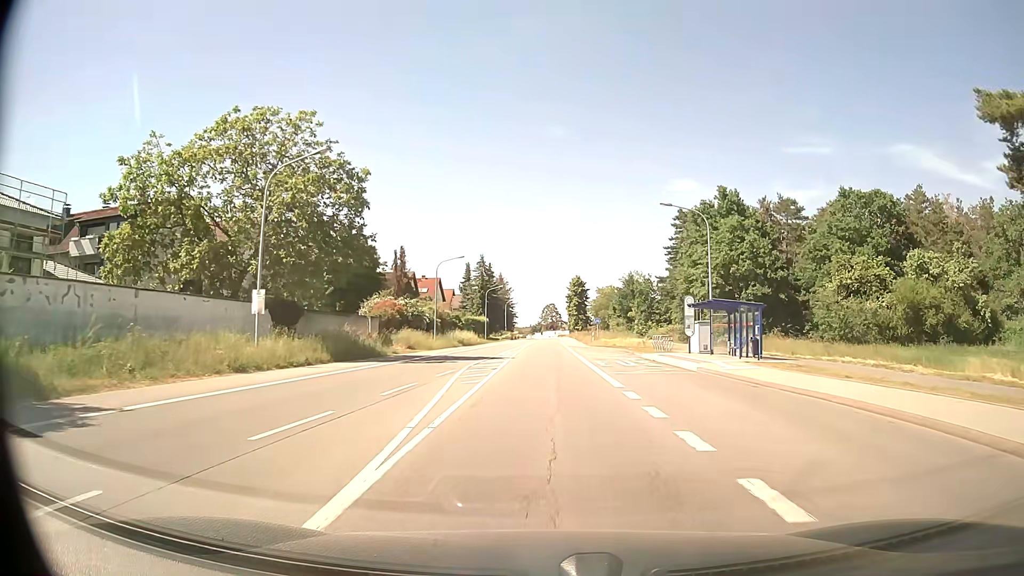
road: primary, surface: asphalt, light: Day
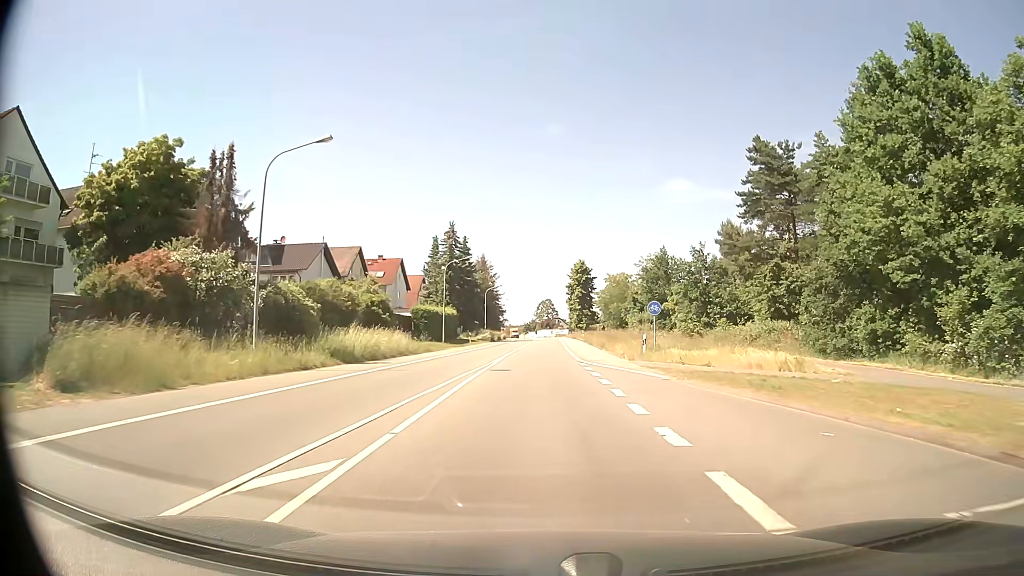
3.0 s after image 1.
(+0.4, +36.2) m; +1°
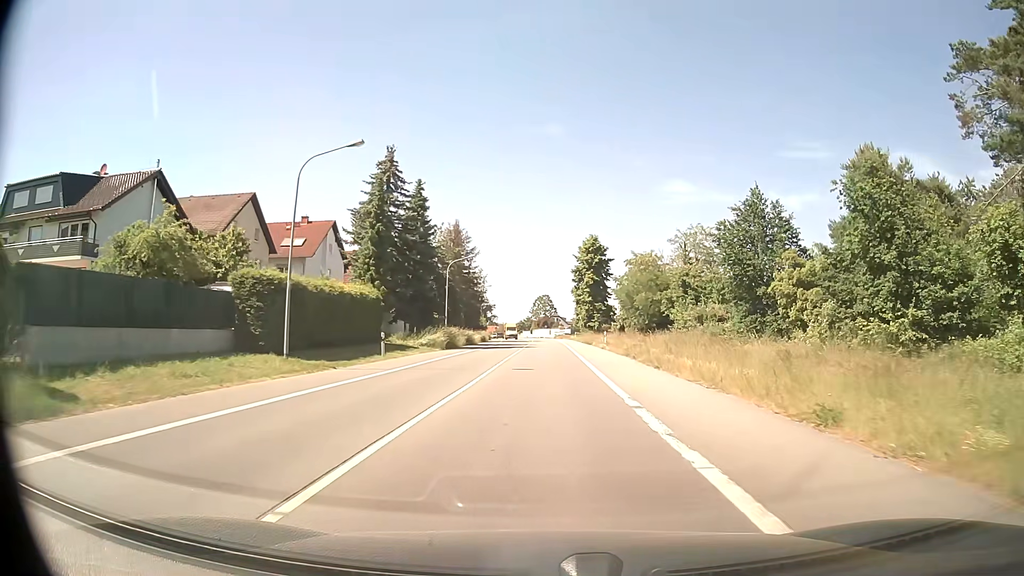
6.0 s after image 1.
(0.0, +36.8) m; 0°
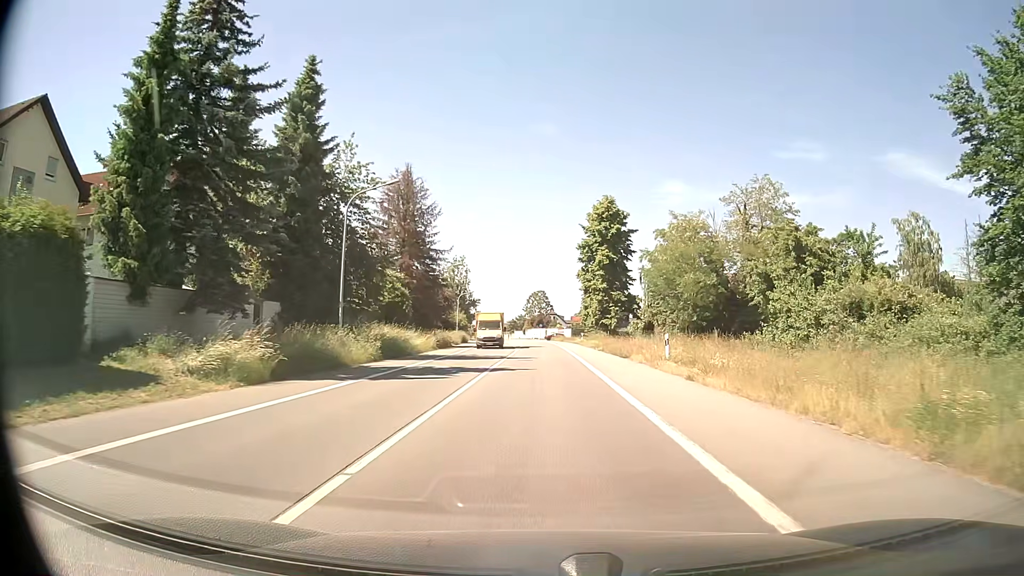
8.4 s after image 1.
(+0.2, +30.1) m; +1°
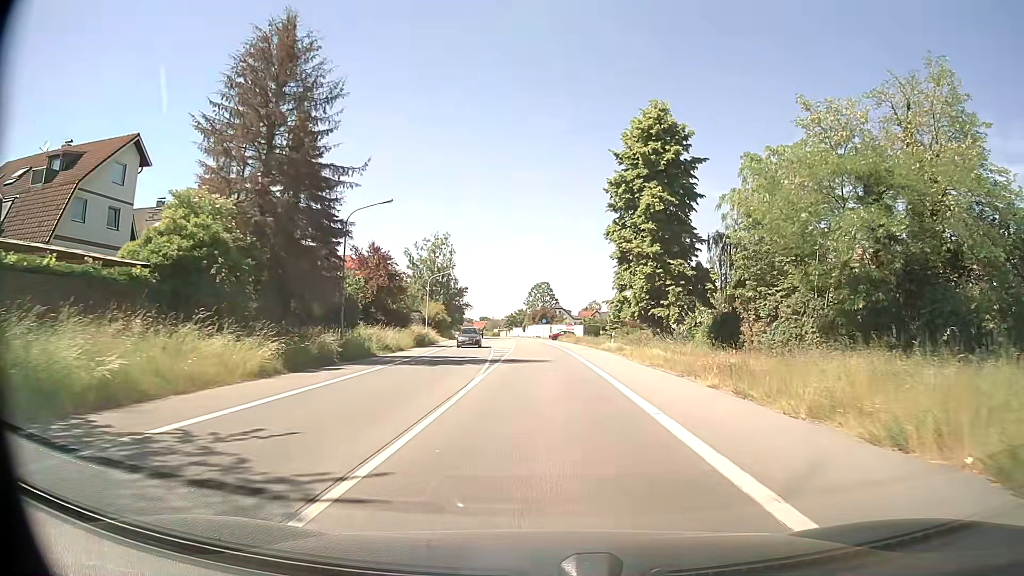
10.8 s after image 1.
(-0.1, +30.3) m; 0°
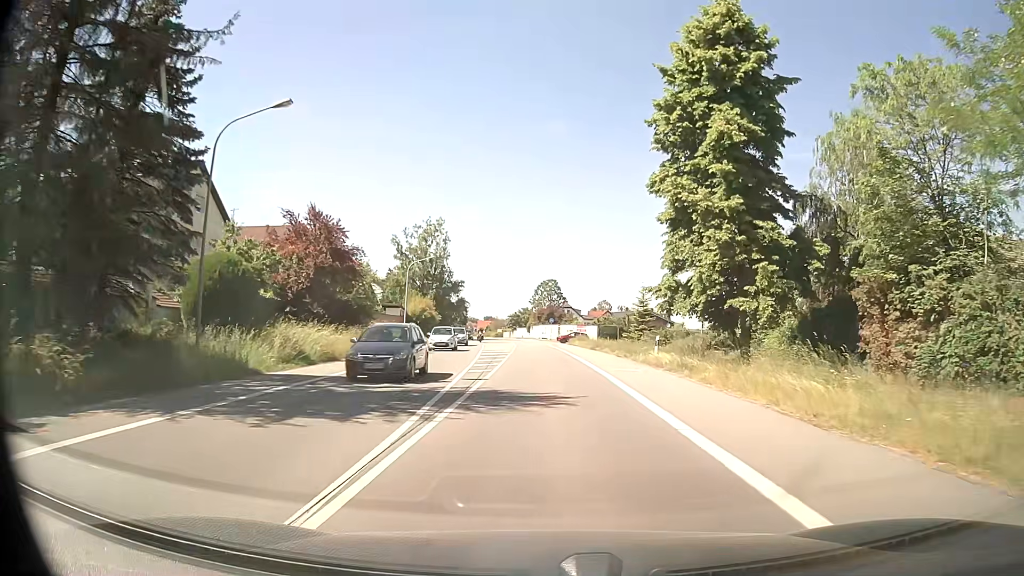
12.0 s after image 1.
(-0.1, +15.2) m; -1°
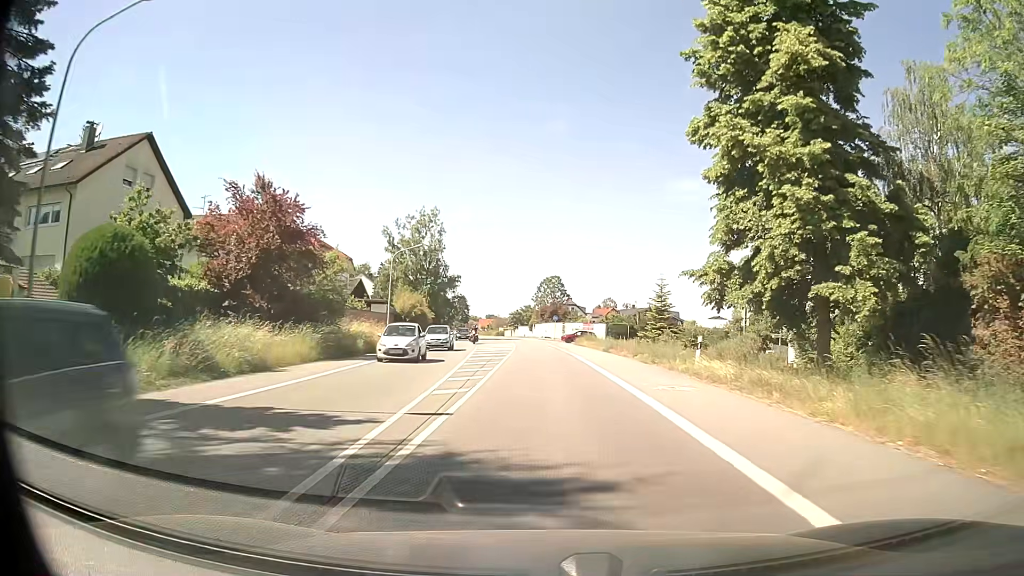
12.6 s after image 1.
(0.0, +7.6) m; 0°
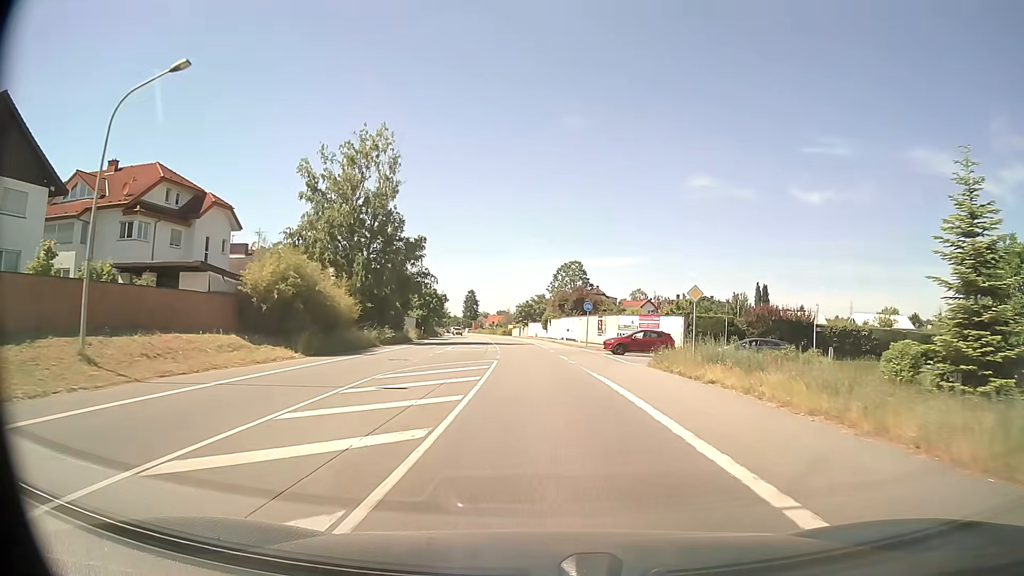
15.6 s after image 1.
(-0.2, +38.2) m; -1°
(0, +10) (0, +20) (0, +30) (-1, +40) (-2, +50) (-3, +60) (-4, +70) (-5, +80) (-6, +90) (-7, +100) m
